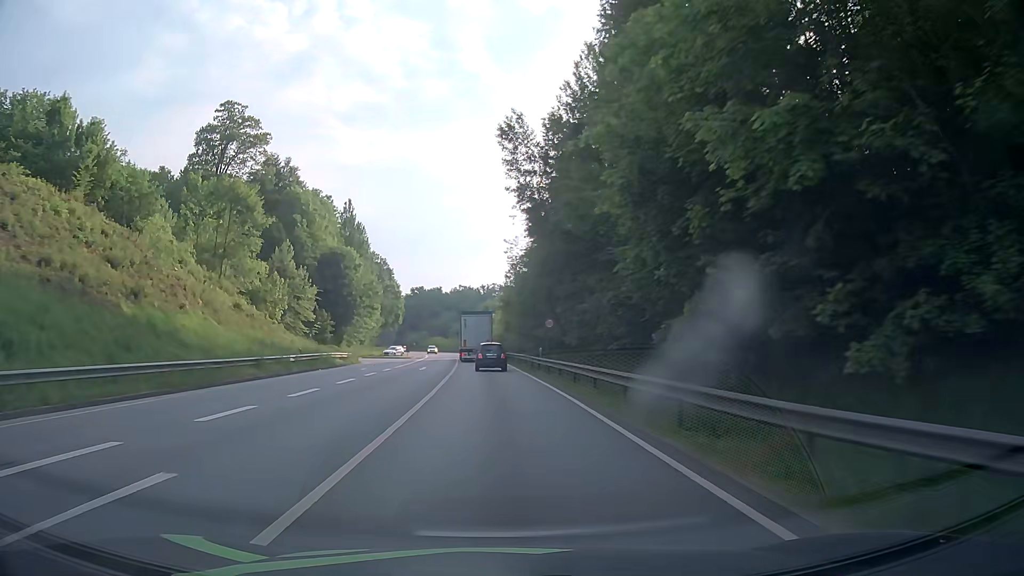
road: primary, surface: asphalt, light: Day
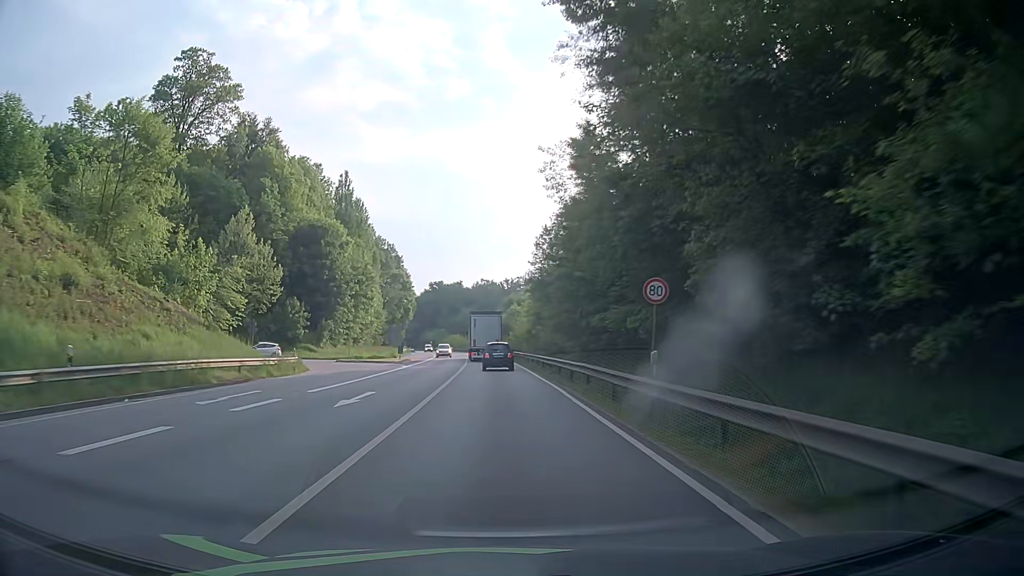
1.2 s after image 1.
(-0.5, +22.7) m; -2°
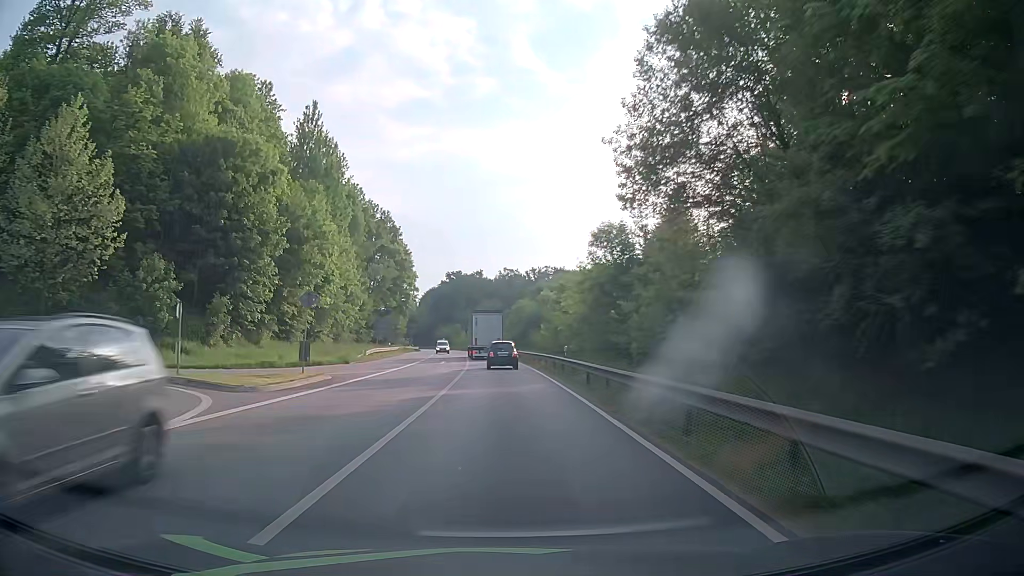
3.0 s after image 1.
(-0.6, +34.1) m; -2°
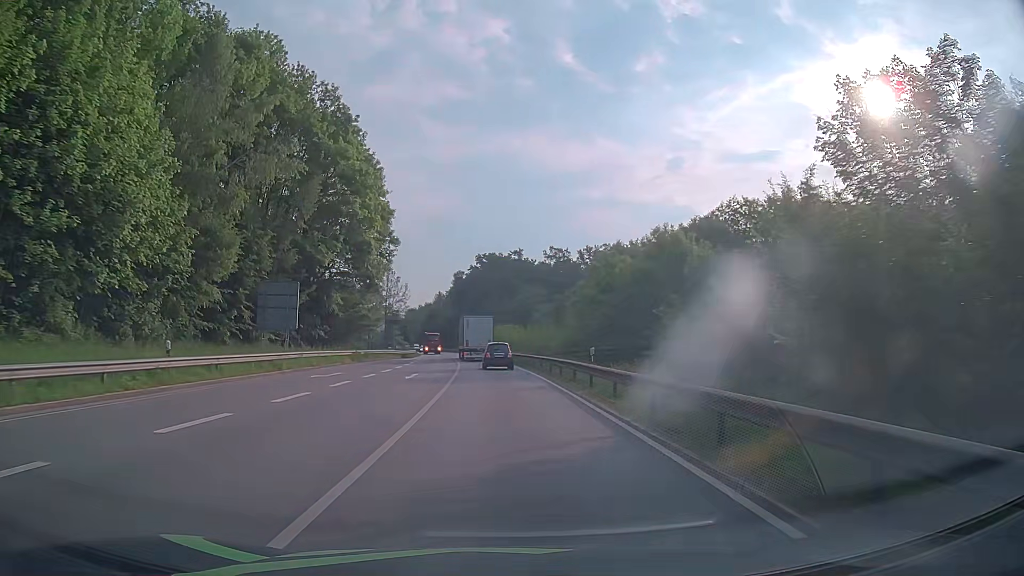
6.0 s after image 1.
(-1.5, +57.4) m; -3°
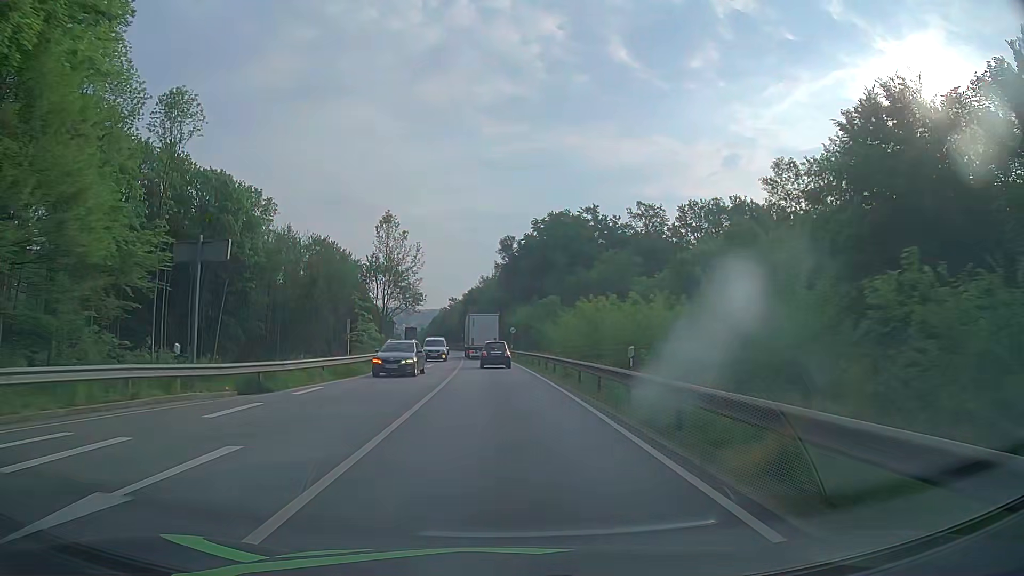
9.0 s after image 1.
(-2.3, +58.3) m; -5°
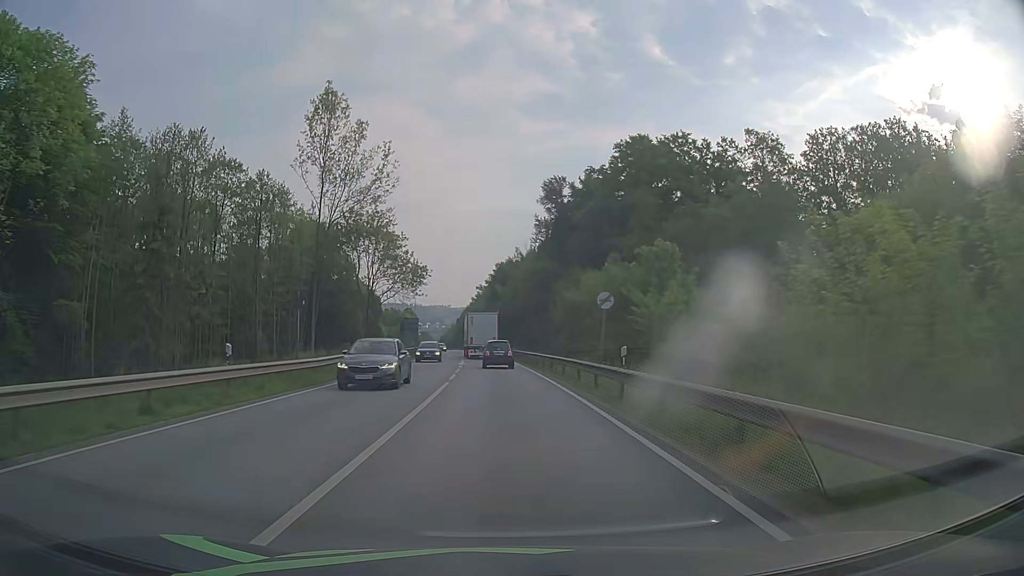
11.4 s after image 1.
(-1.2, +46.6) m; -3°
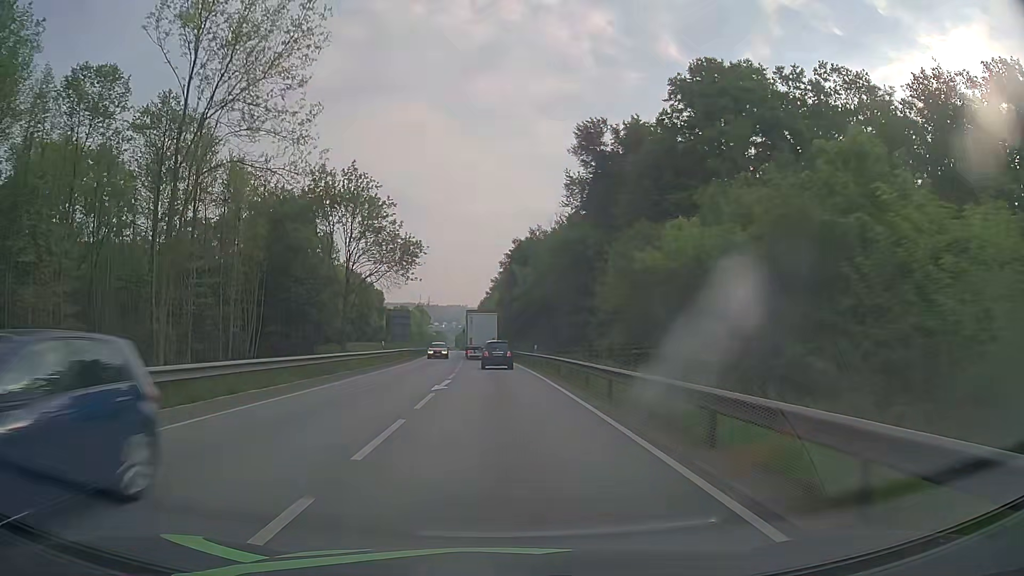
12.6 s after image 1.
(-0.3, +23.0) m; -2°
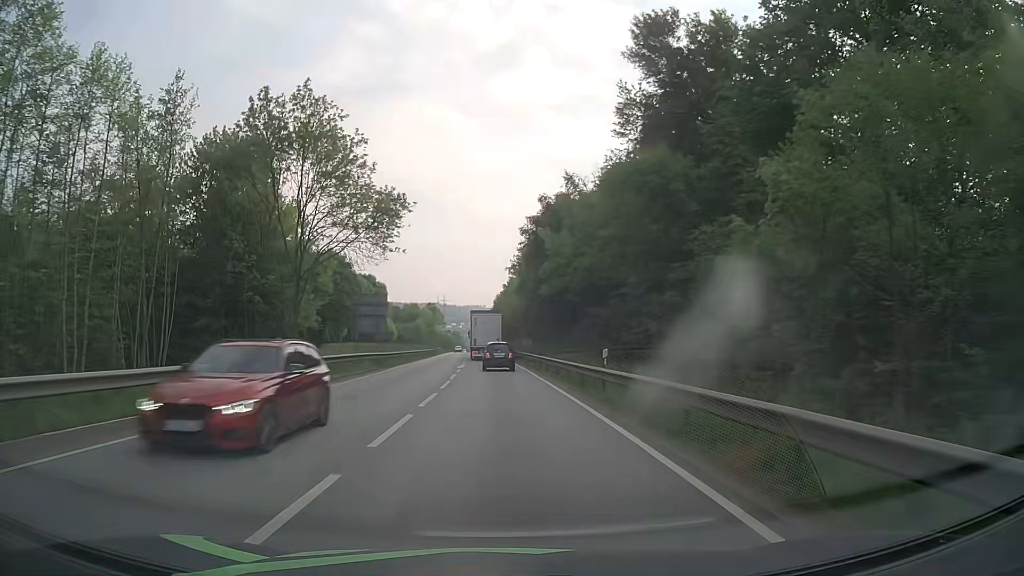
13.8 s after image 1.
(-0.3, +22.8) m; -1°
(0, +10) (0, +20) (-1, +30) (-1, +40) (-1, +50) (-2, +60) (-2, +70) (-3, +80) (-3, +90) (-4, +100) m
